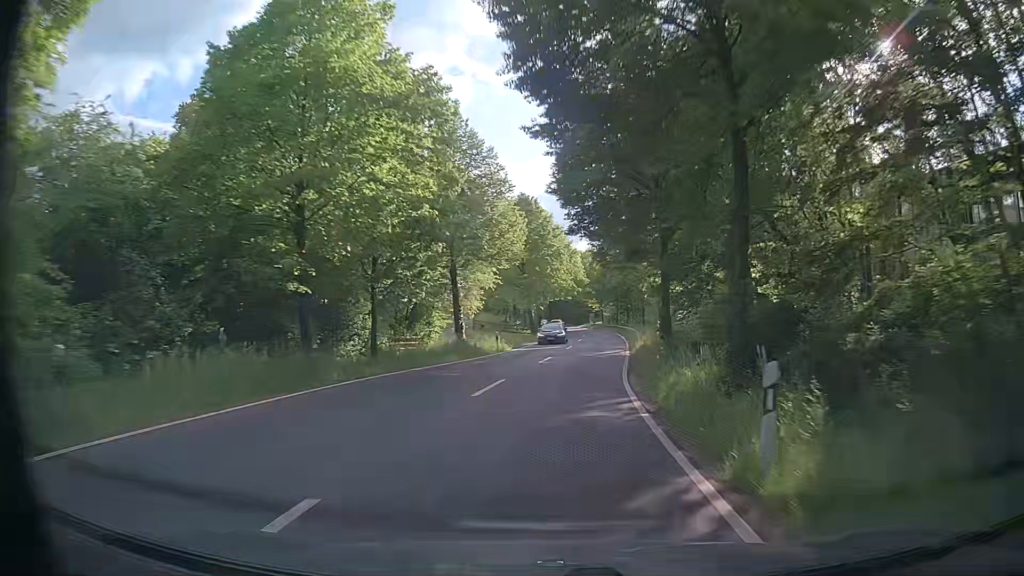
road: tertiary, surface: asphalt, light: Day
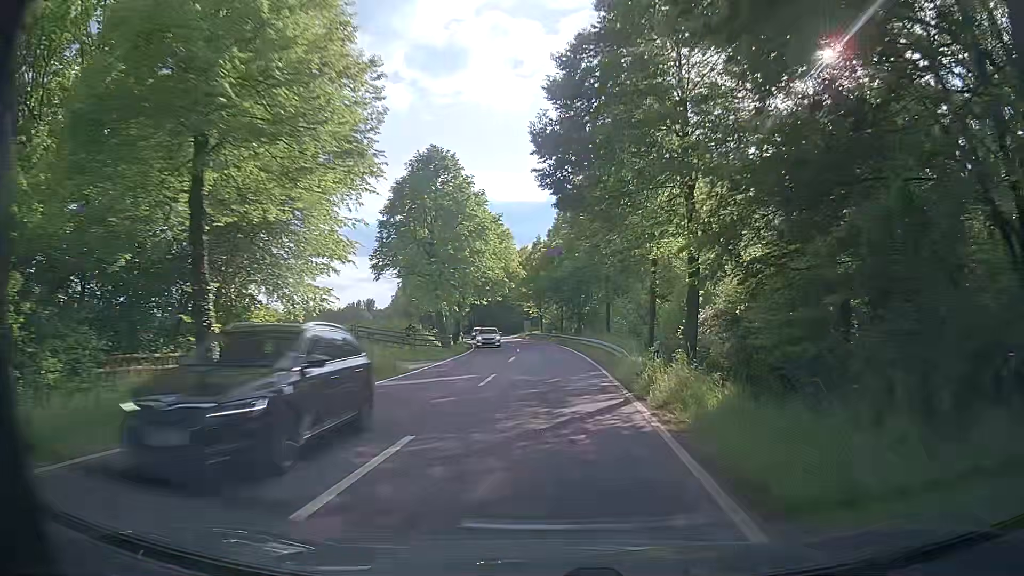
(+1.2, +20.1) m; +6°
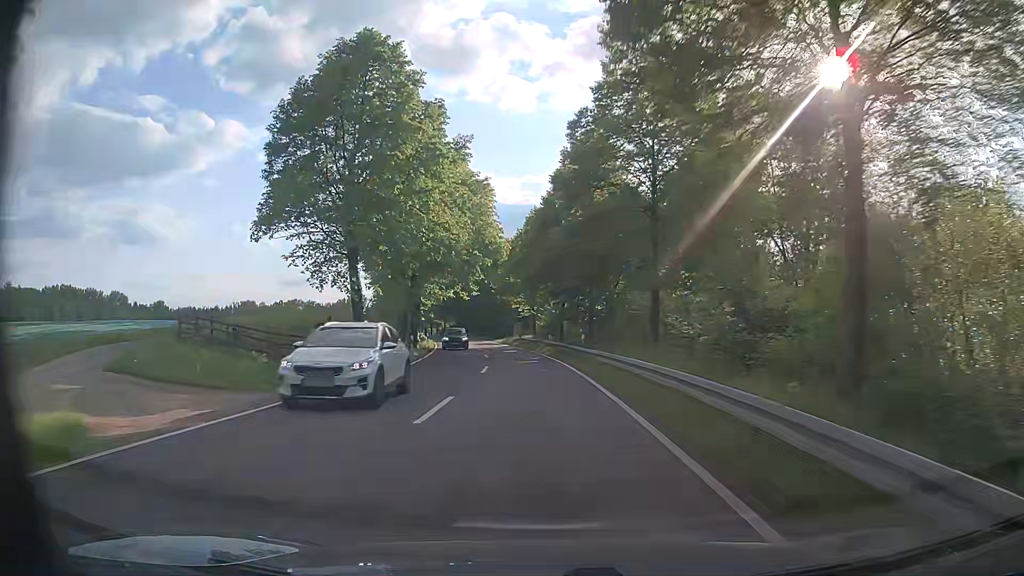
(+0.3, +18.7) m; +1°
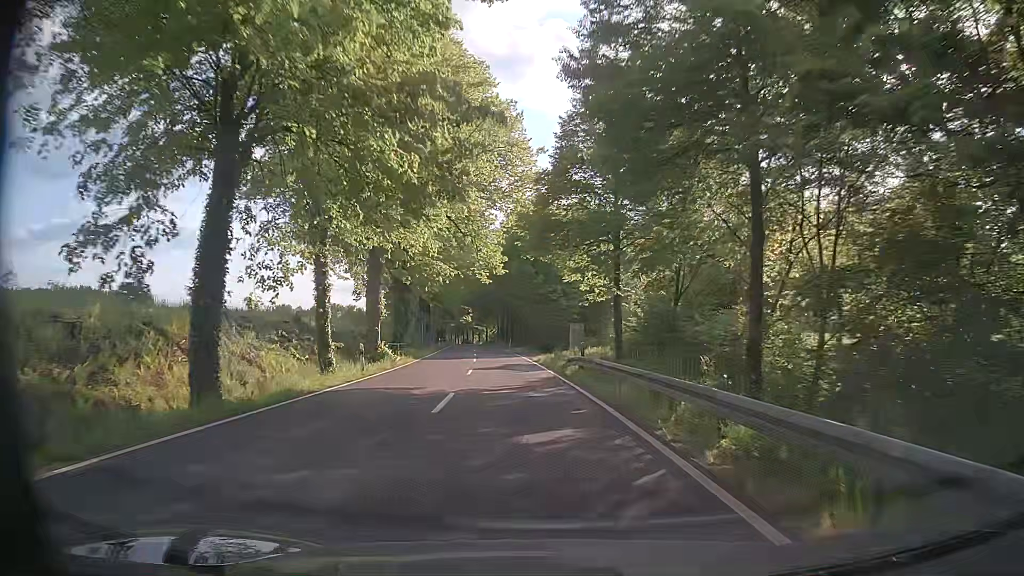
(-1.4, +33.9) m; -4°
